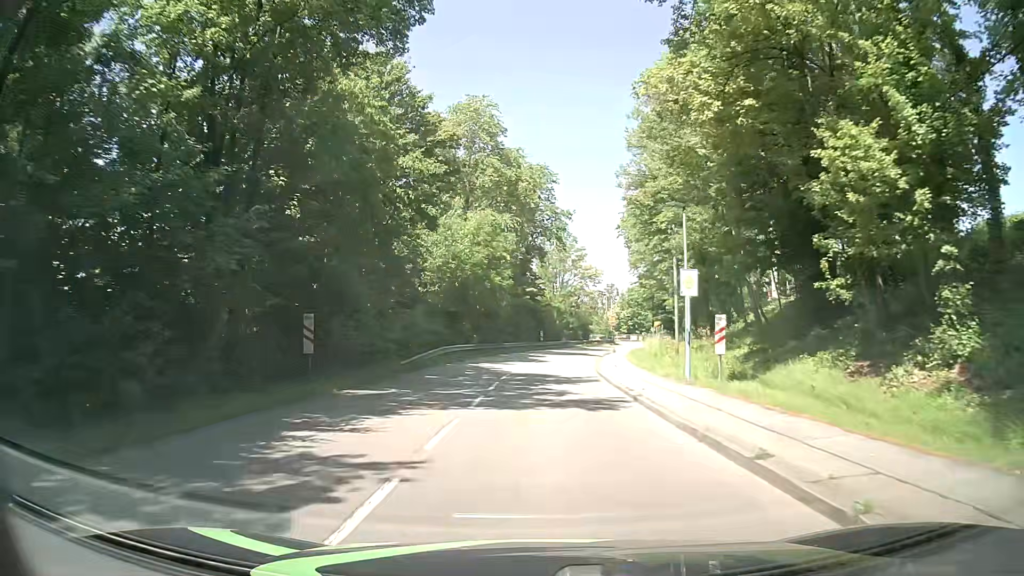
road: residential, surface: asphalt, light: Day
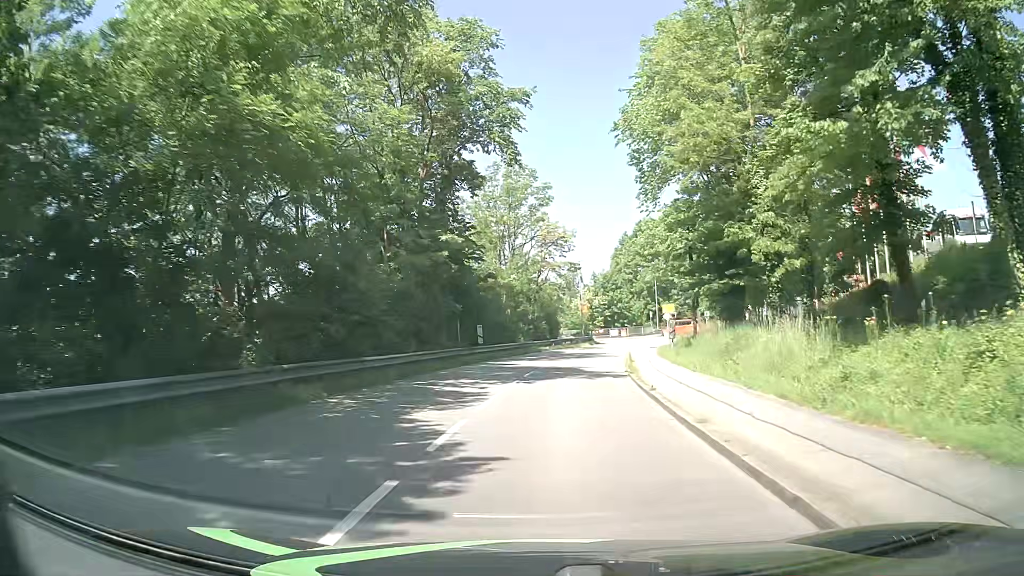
(+0.6, +31.7) m; +5°
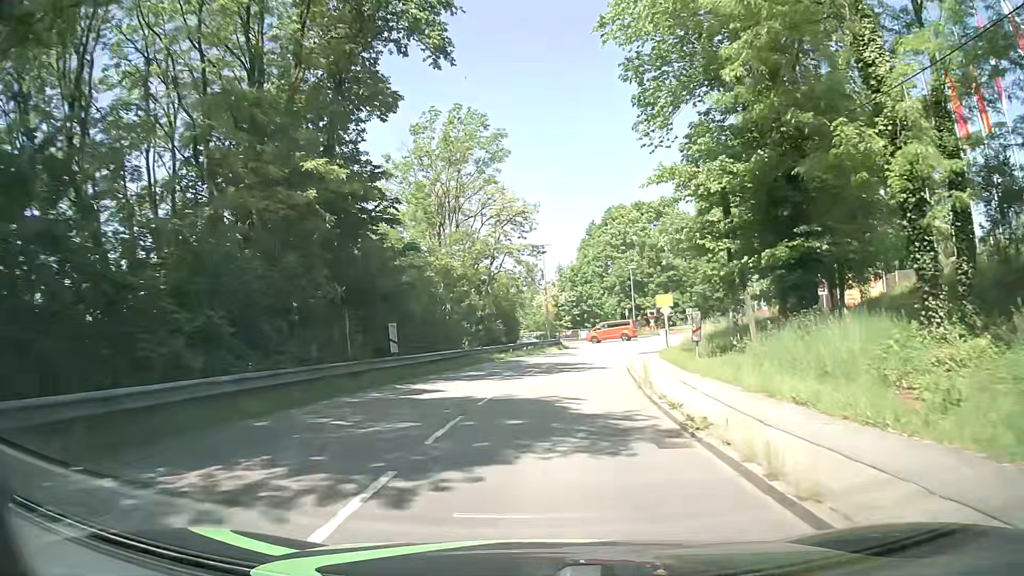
(+0.2, +13.0) m; +2°
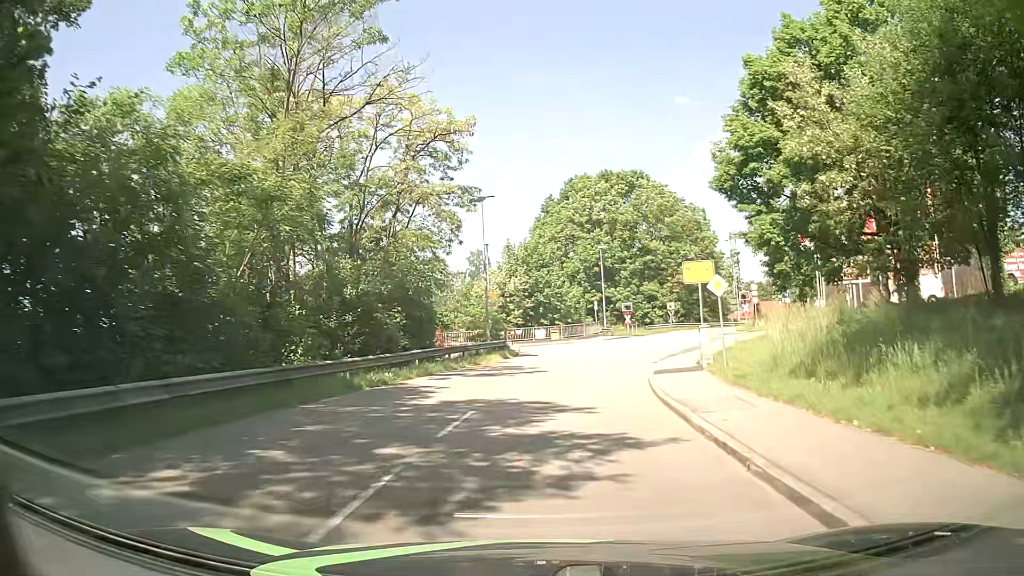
(+0.6, +17.9) m; +2°
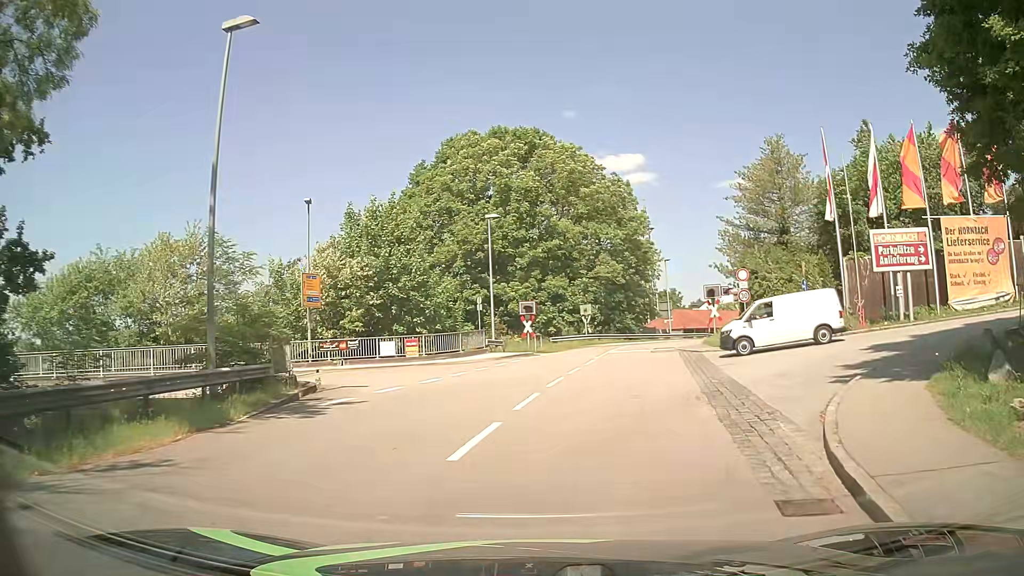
(+2.1, +20.1) m; +11°
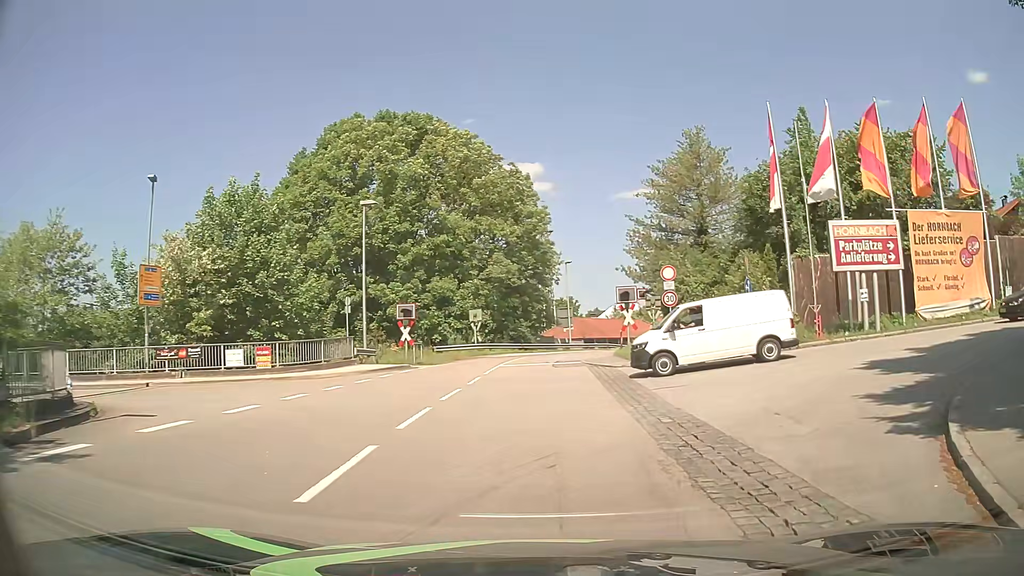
(+0.5, +5.9) m; +9°
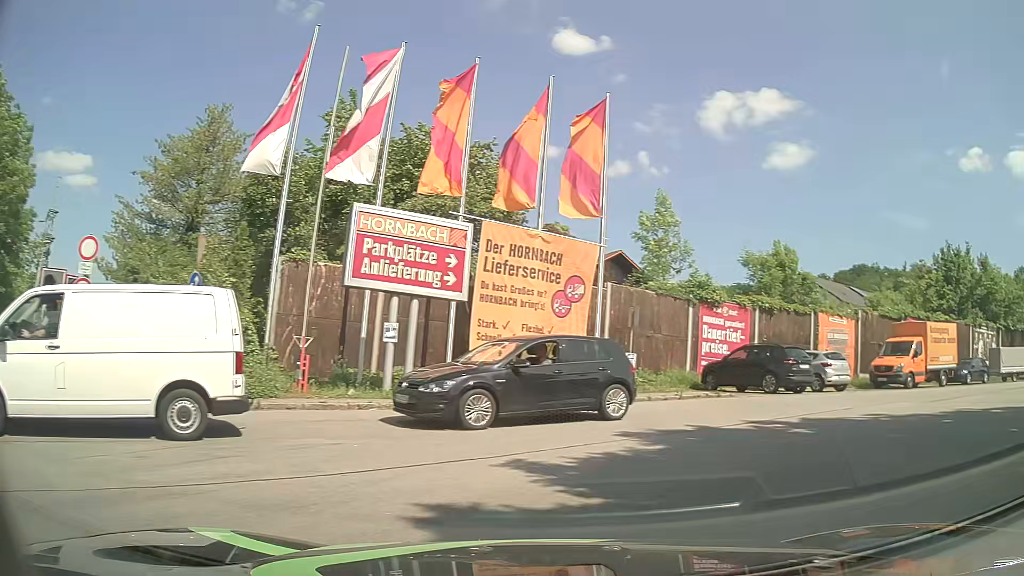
(+3.4, +9.9) m; +45°
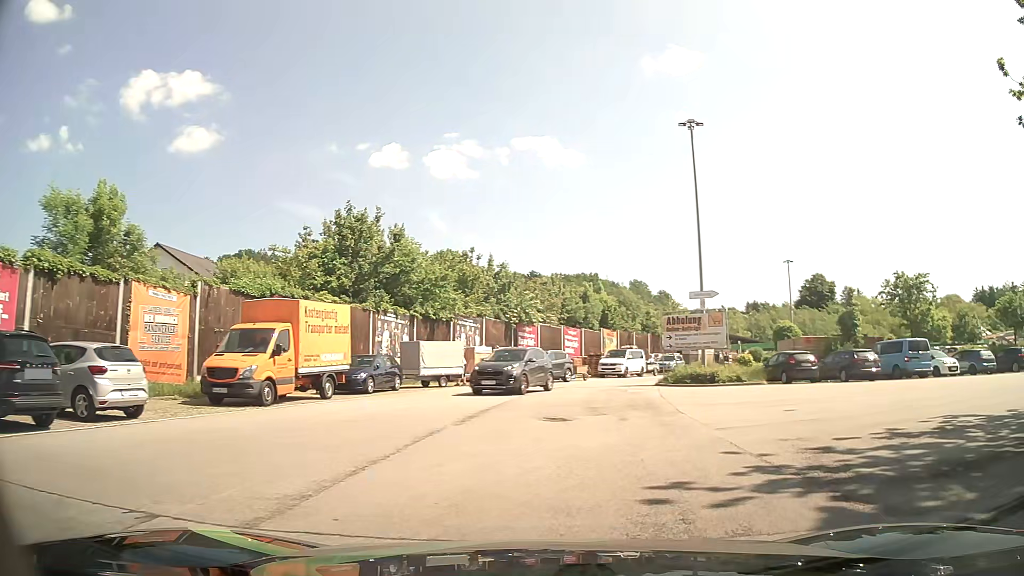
(+5.3, +10.2) m; +52°
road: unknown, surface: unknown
